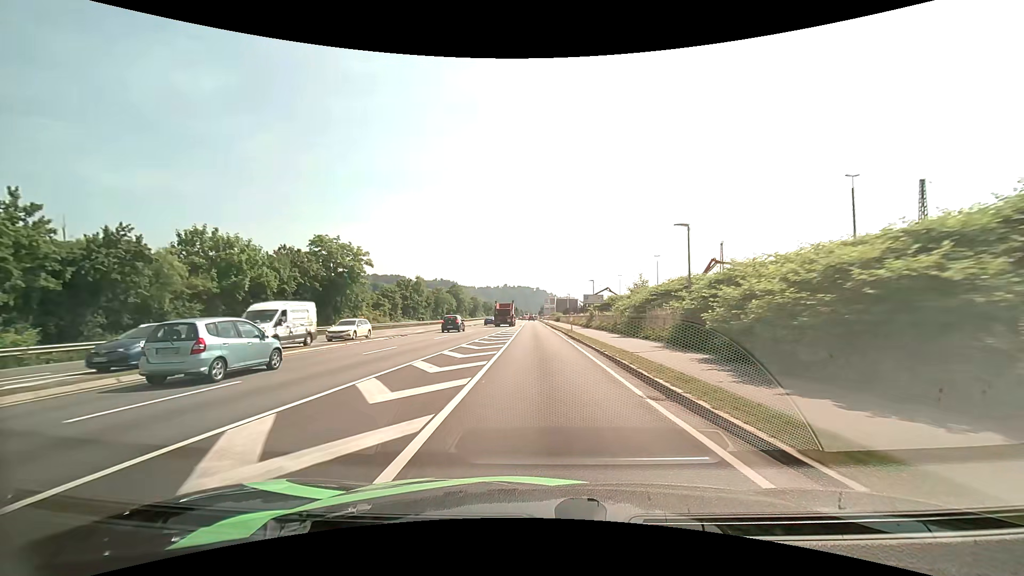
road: primary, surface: asphalt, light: Day
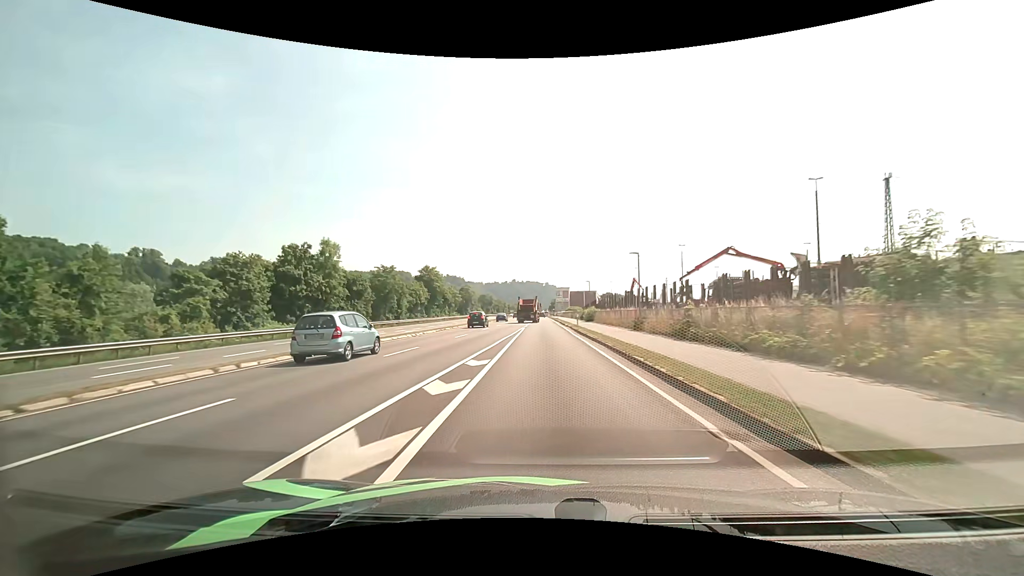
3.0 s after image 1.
(-0.6, +50.8) m; -1°
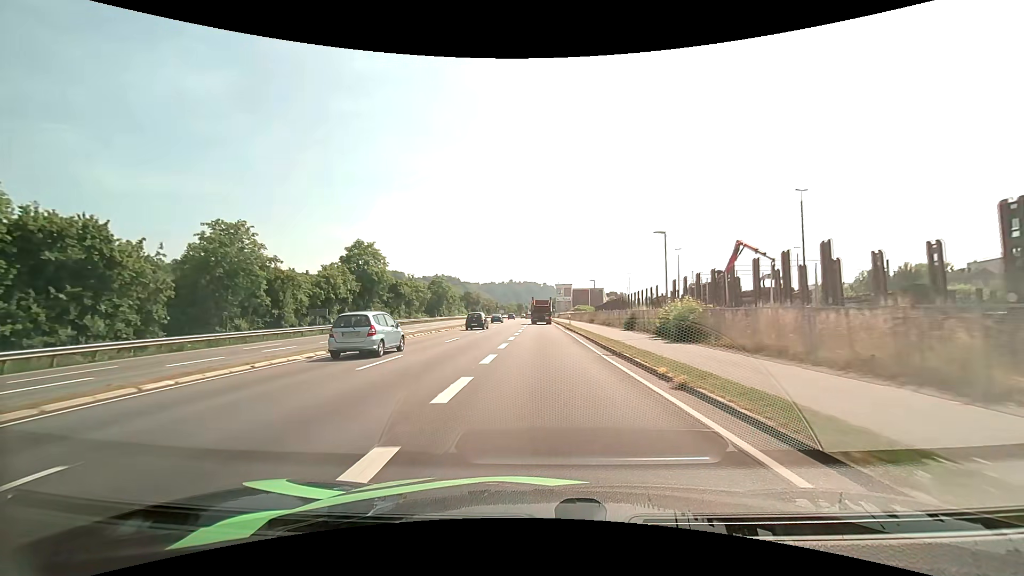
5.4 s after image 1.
(+0.1, +39.5) m; 0°
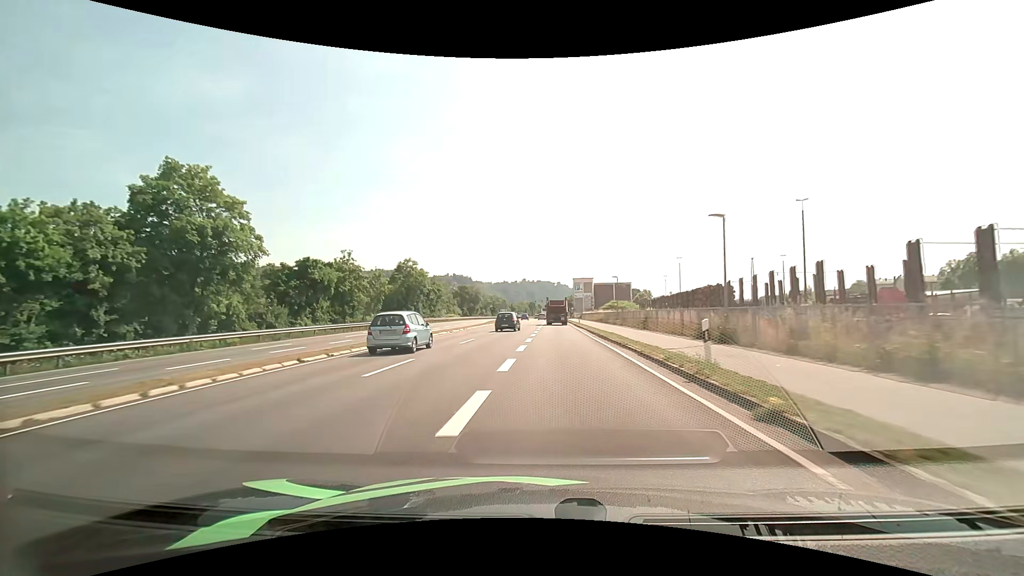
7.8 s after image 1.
(-0.1, +37.3) m; -1°
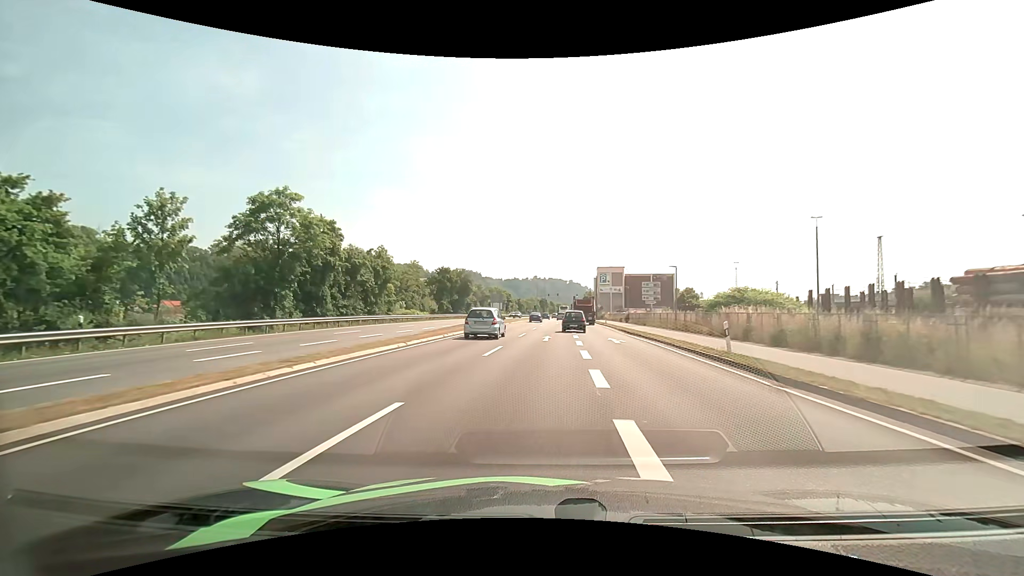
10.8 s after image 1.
(-0.9, +43.8) m; -1°
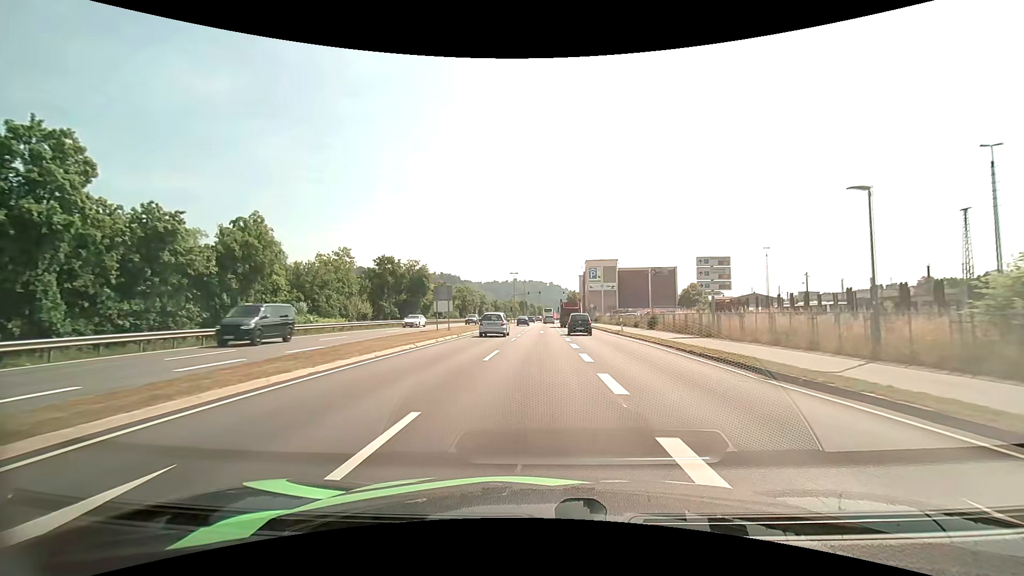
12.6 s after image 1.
(+0.5, +24.4) m; +2°
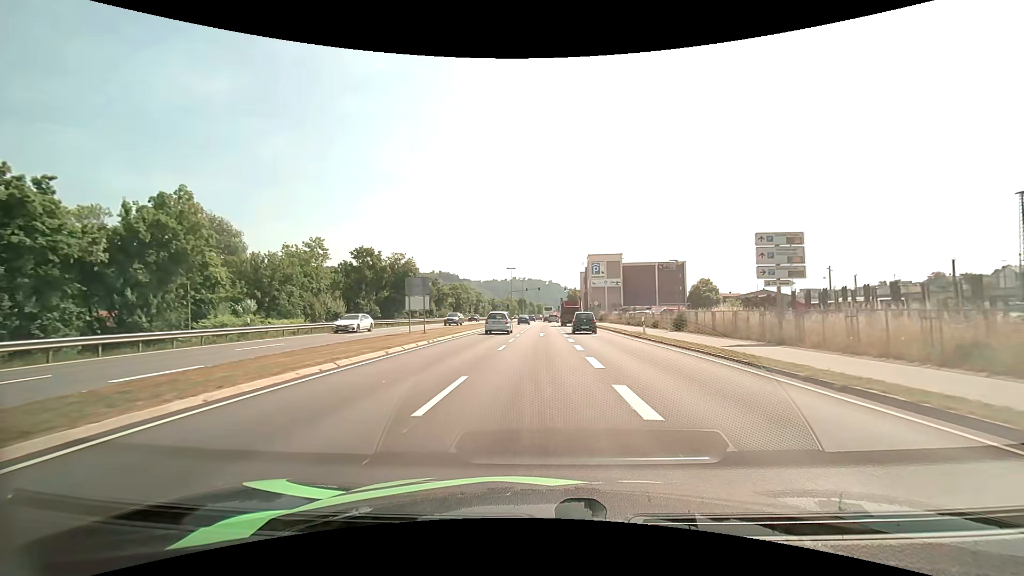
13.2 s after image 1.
(0.0, +8.1) m; 0°
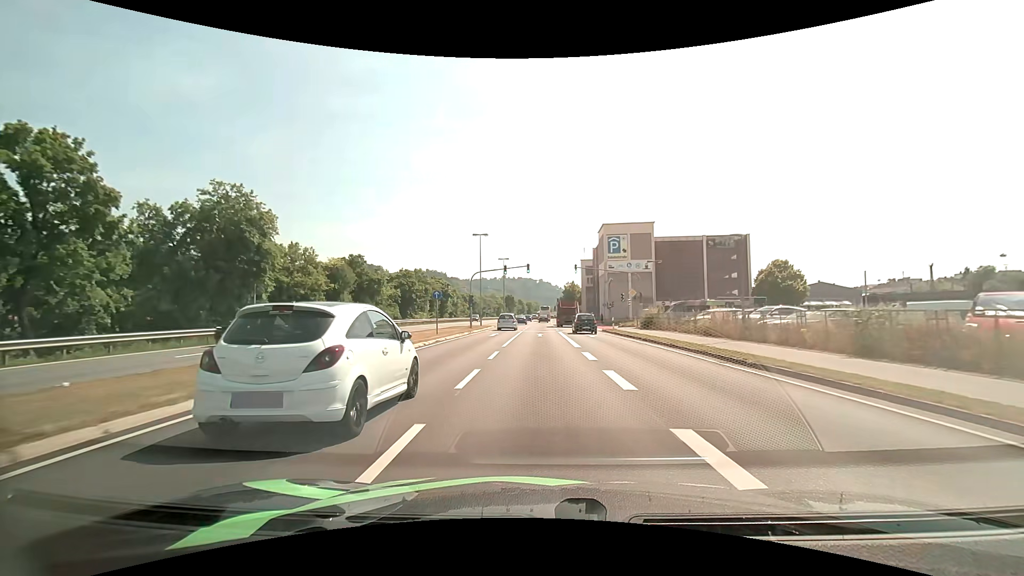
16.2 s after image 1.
(-0.1, +39.4) m; +1°
(0, +10) (0, +20) (0, +30) (0, +40) (0, +50) (+1, +60) (+1, +70) (+1, +80) (+1, +90) (+1, +100) m
